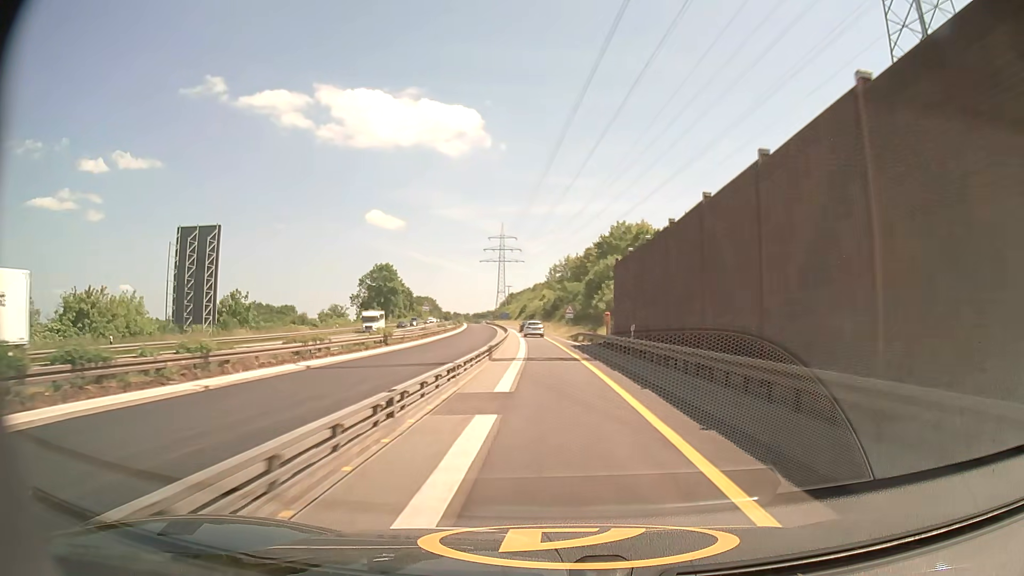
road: motorway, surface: asphalt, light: Day
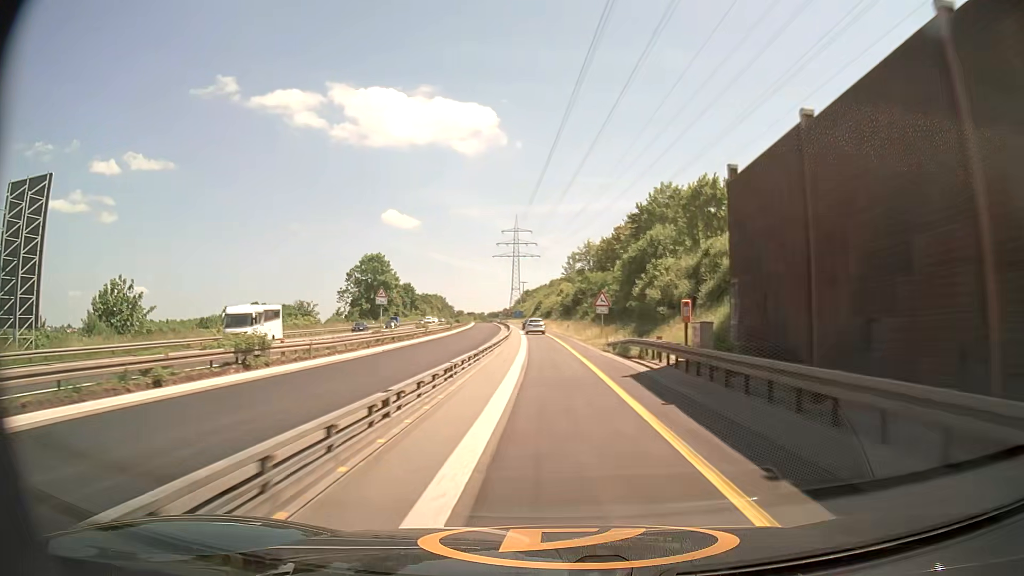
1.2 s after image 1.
(-0.4, +24.2) m; -2°
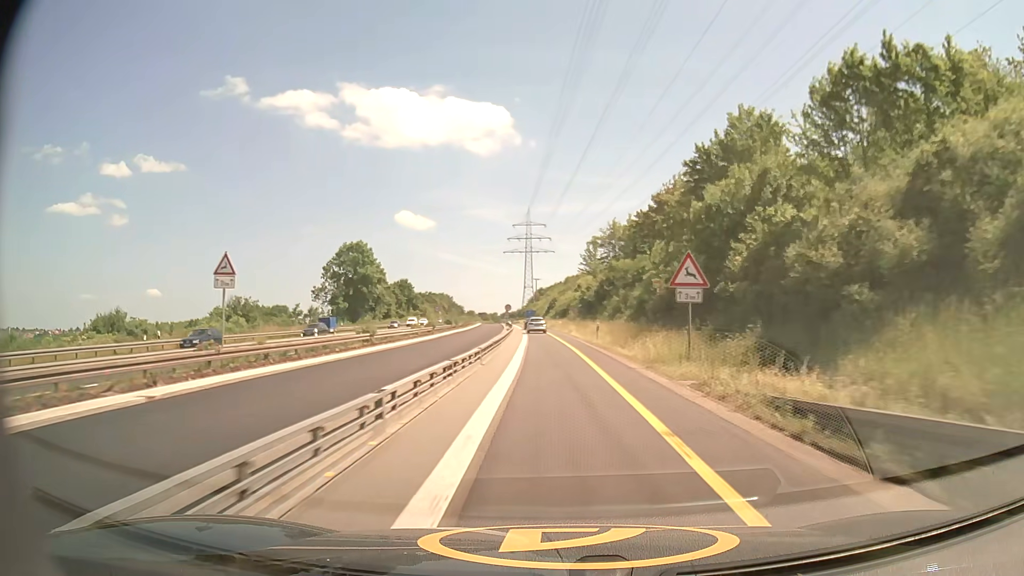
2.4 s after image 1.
(-0.2, +24.4) m; -1°
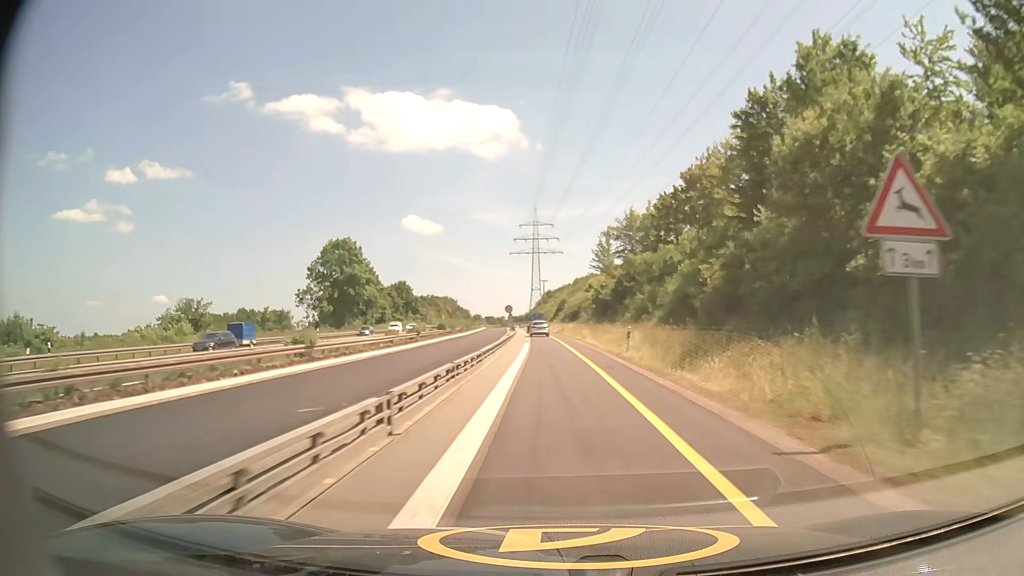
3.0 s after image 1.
(-0.1, +12.2) m; -1°
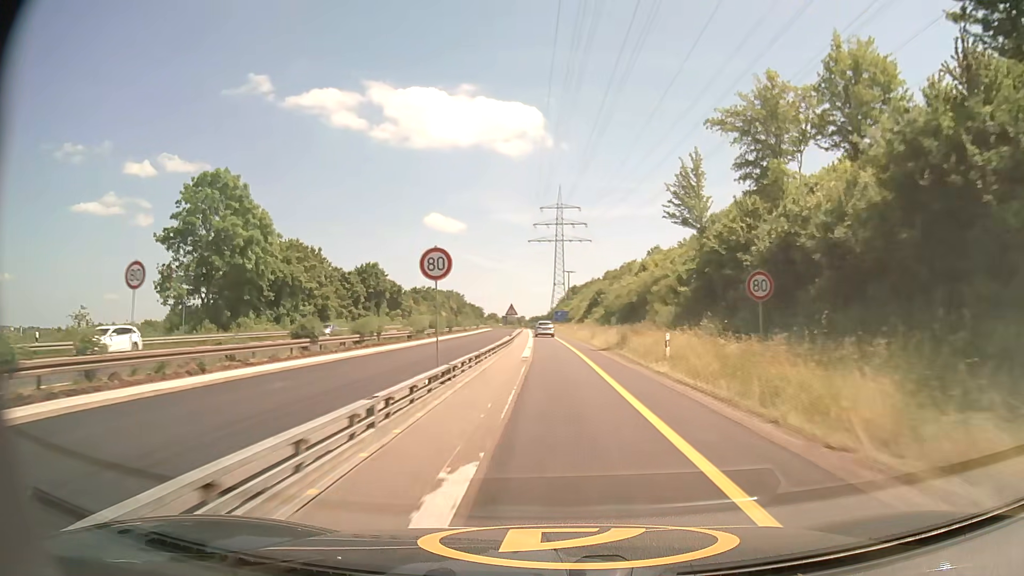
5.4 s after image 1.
(-1.2, +49.0) m; -2°
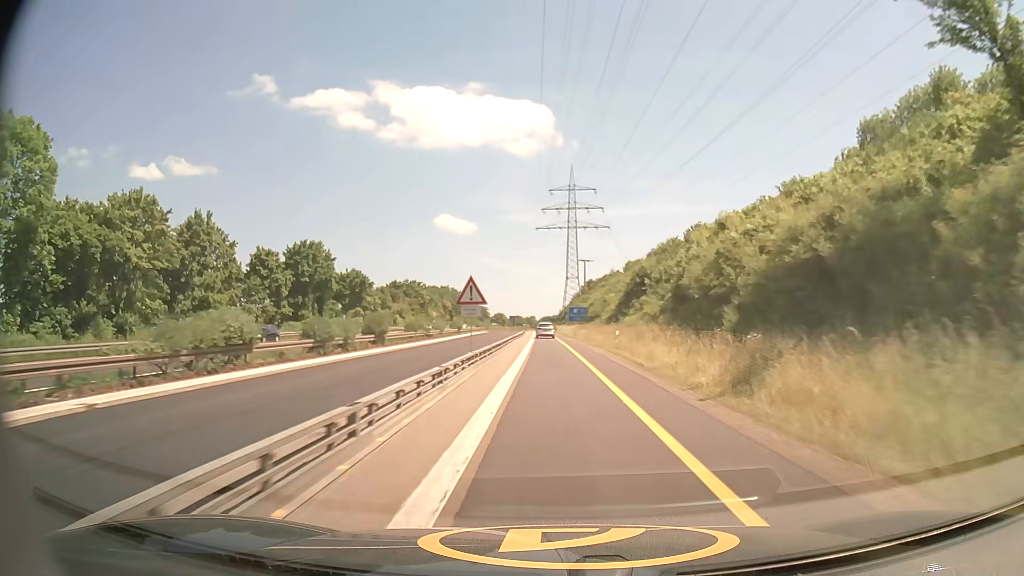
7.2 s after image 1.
(-0.2, +36.7) m; -1°
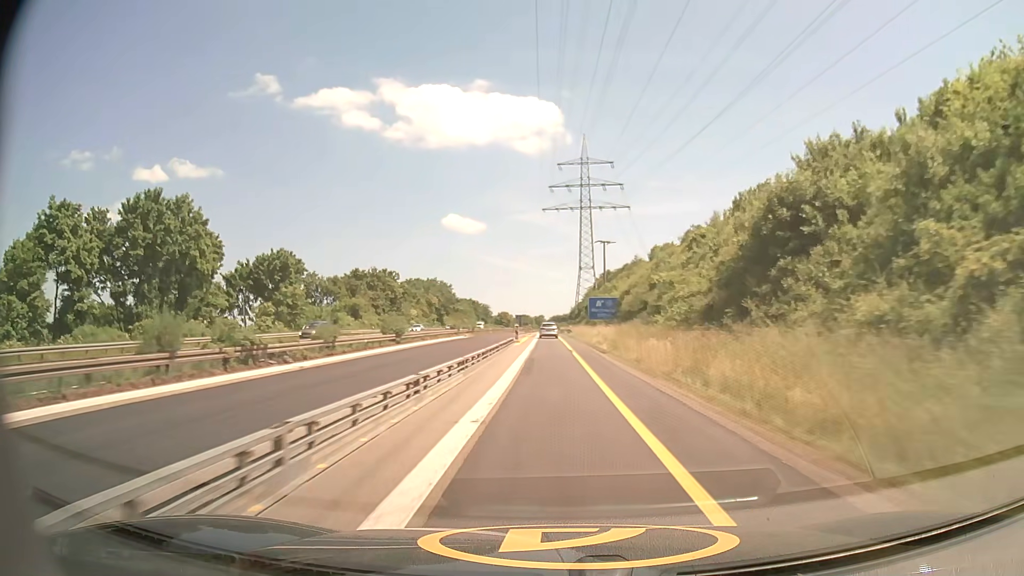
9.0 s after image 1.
(-0.2, +37.5) m; -1°
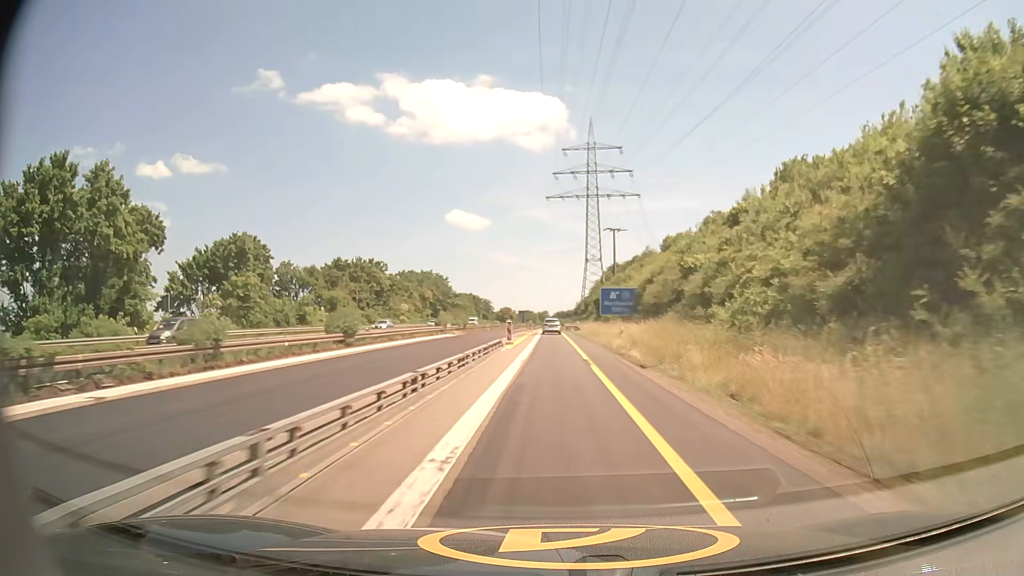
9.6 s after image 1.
(-0.1, +12.6) m; -1°
(0, +10) (0, +20) (0, +30) (0, +40) (0, +50) (0, +60) (0, +70) (0, +80) (0, +90) (0, +100) m
